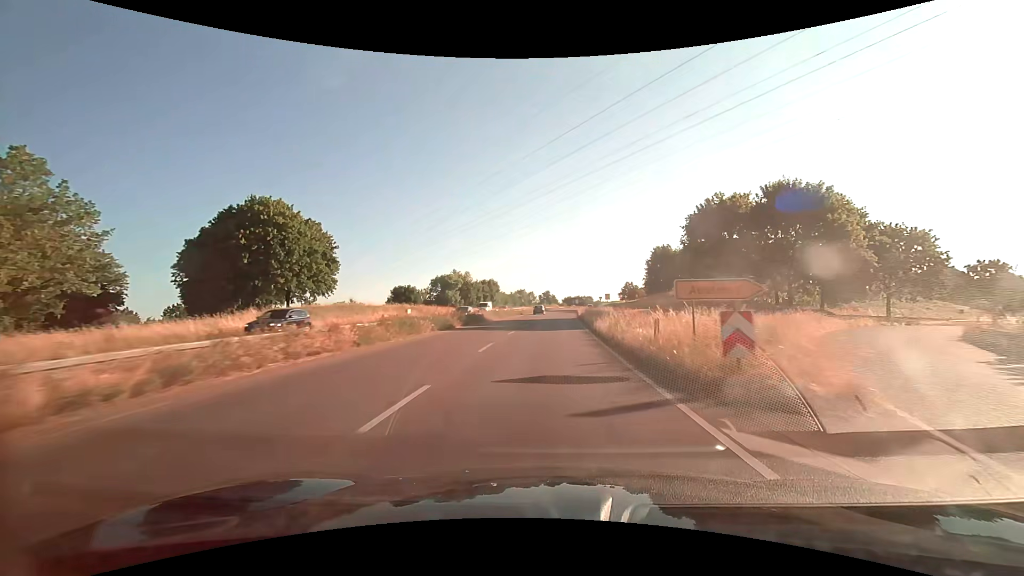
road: trunk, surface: asphalt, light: Day
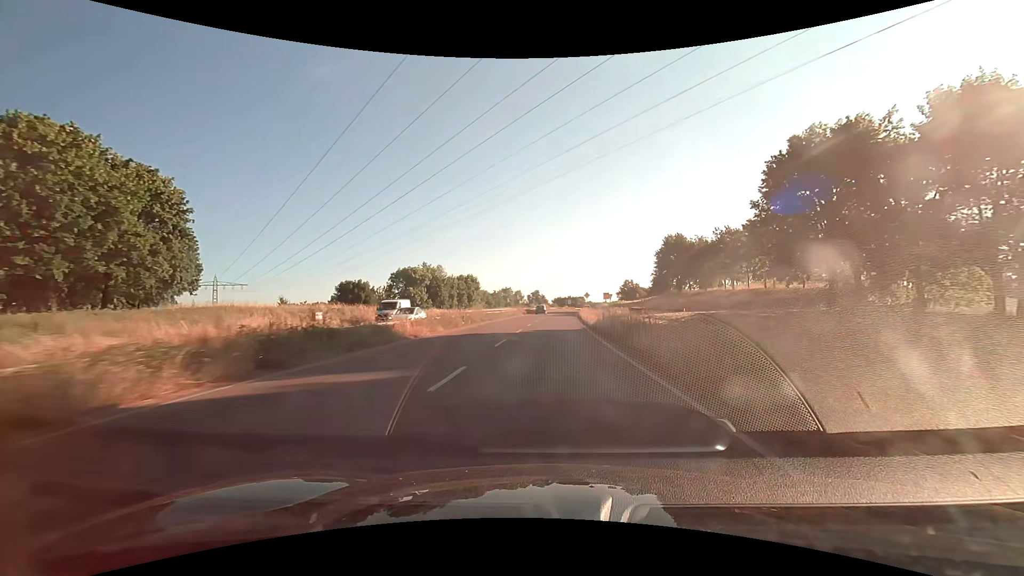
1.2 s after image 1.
(+0.2, +24.6) m; +1°
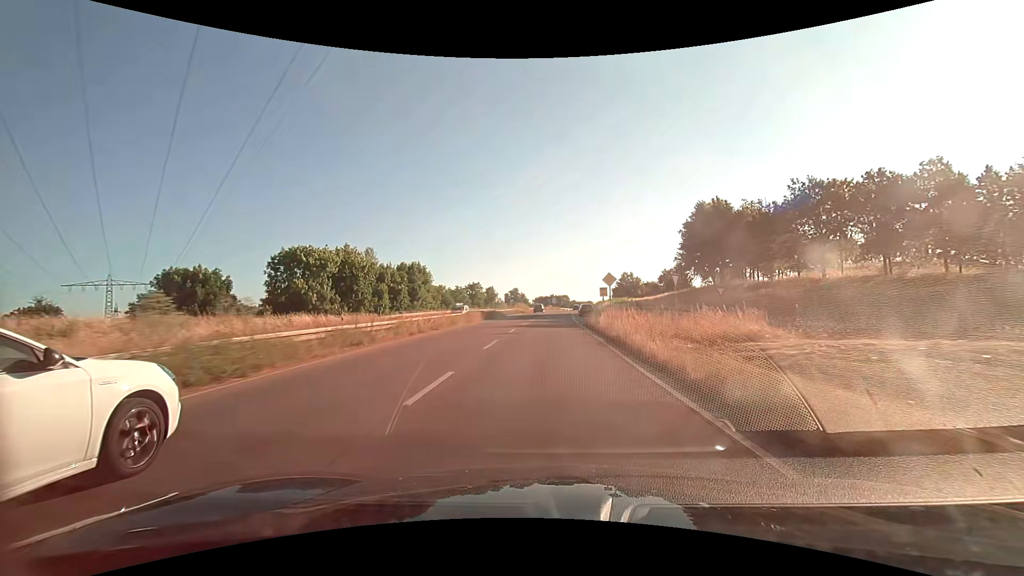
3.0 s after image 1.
(+0.8, +36.9) m; +2°
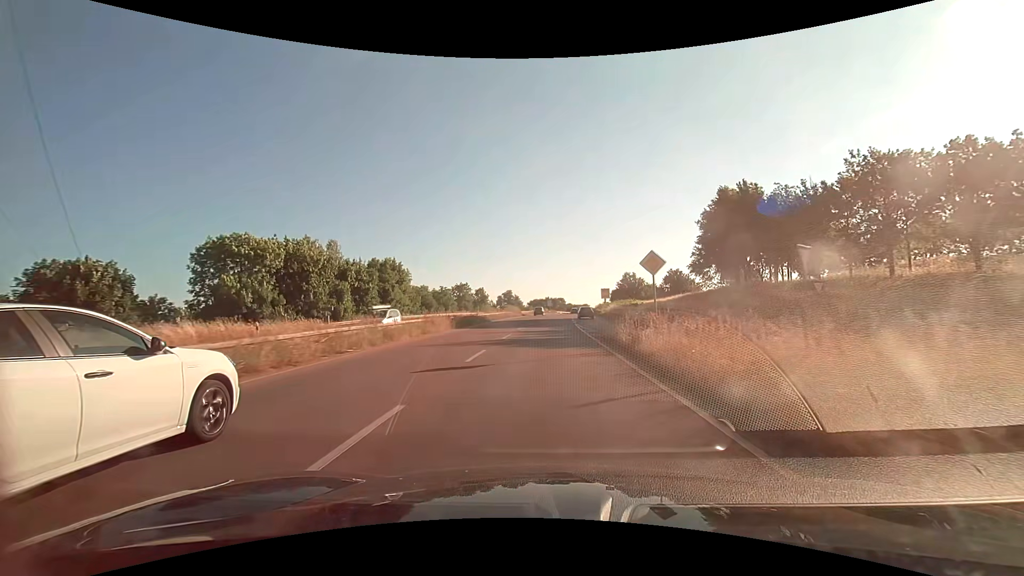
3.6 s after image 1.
(0.0, +12.3) m; 0°
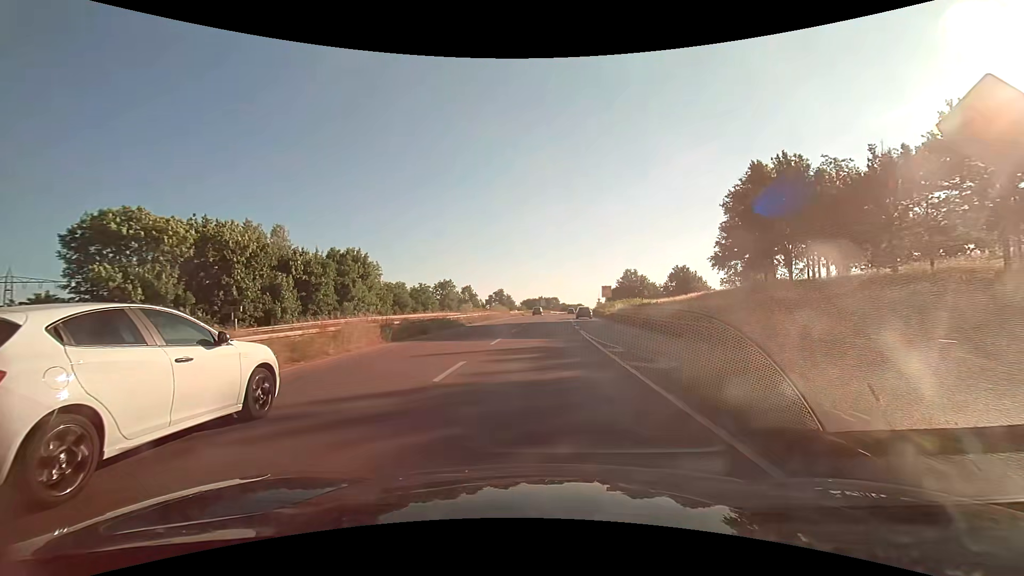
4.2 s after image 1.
(+0.1, +12.3) m; +1°
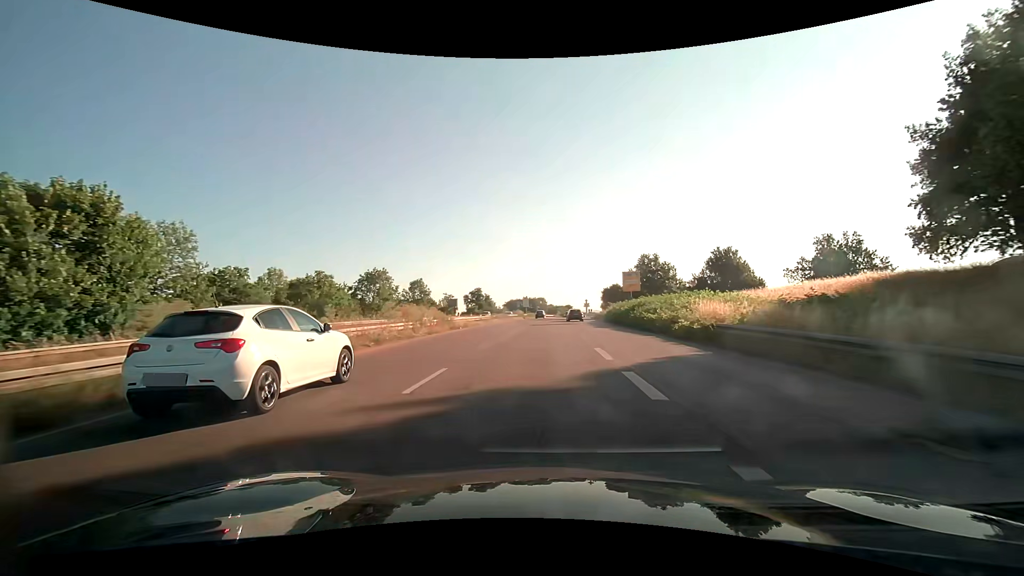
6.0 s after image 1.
(+0.7, +36.9) m; +2°
